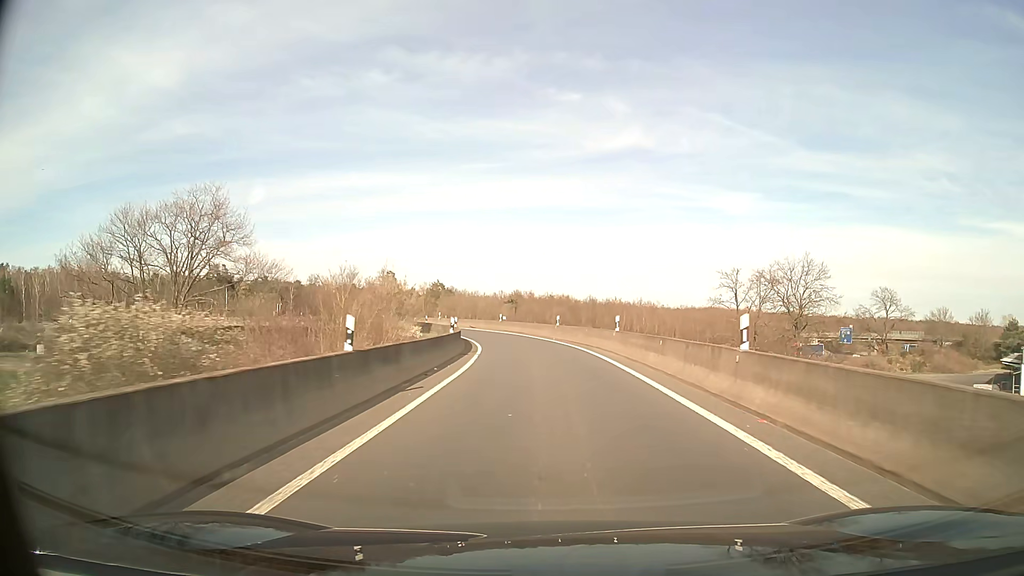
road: motorway_link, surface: asphalt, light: Day
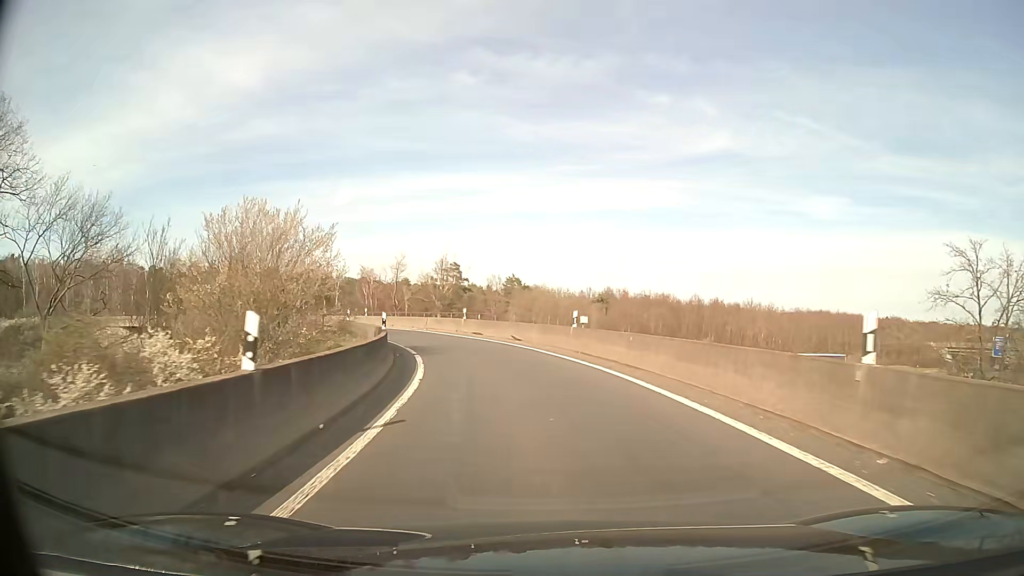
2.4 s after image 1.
(-1.3, +34.5) m; -8°
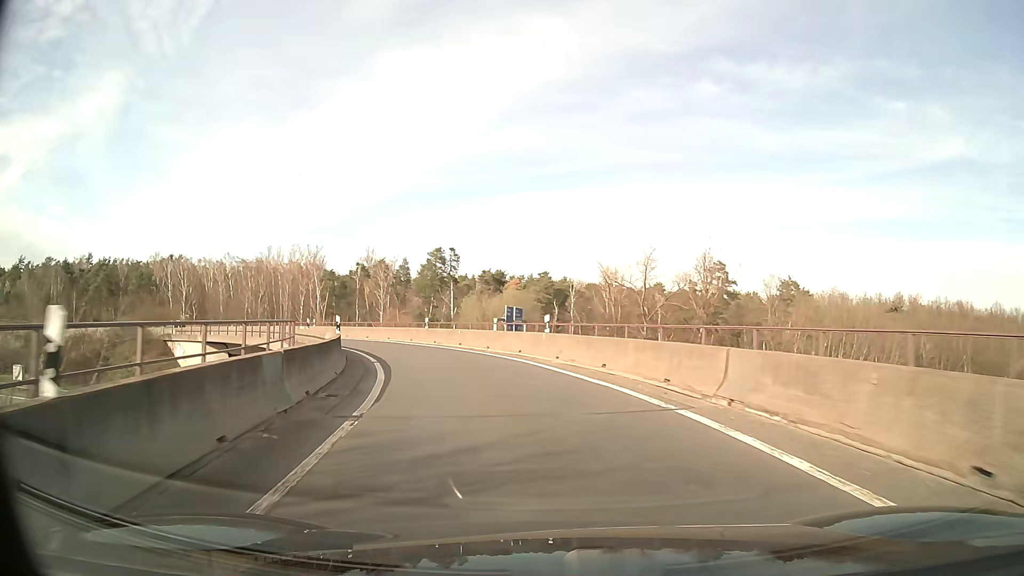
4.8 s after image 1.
(-5.8, +33.2) m; -21°
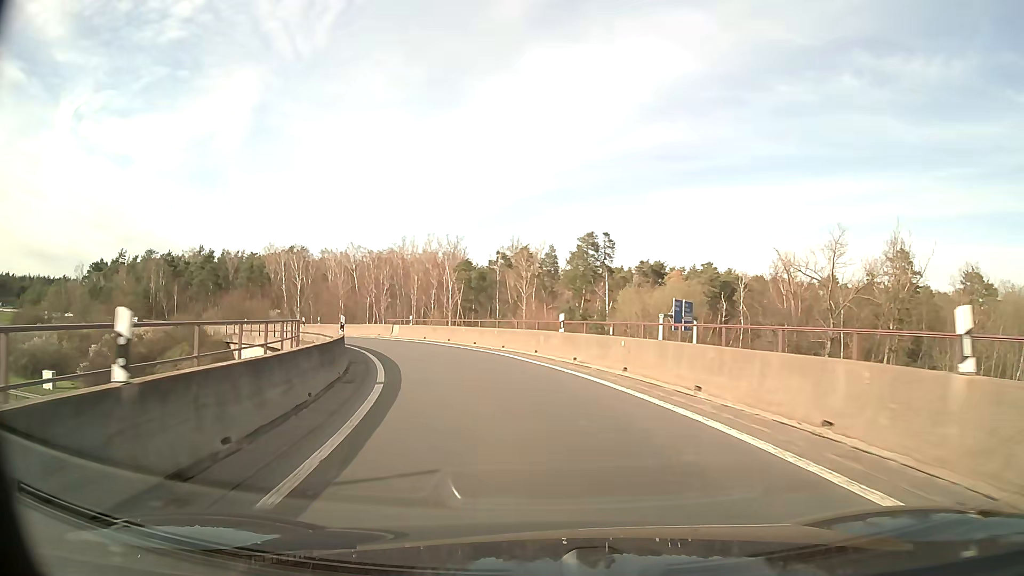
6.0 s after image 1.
(-1.9, +16.5) m; -13°
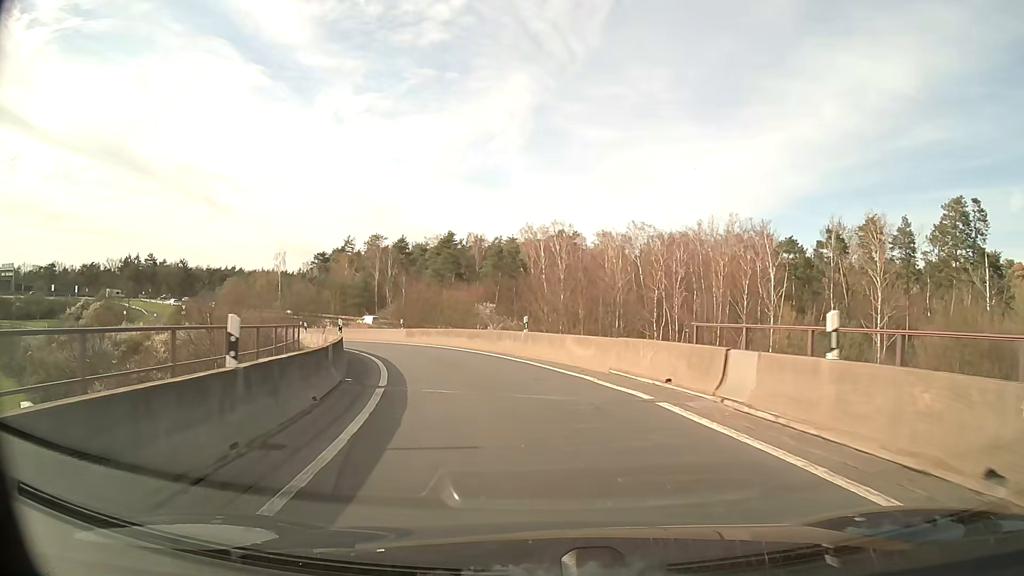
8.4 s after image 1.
(-7.3, +32.2) m; -25°
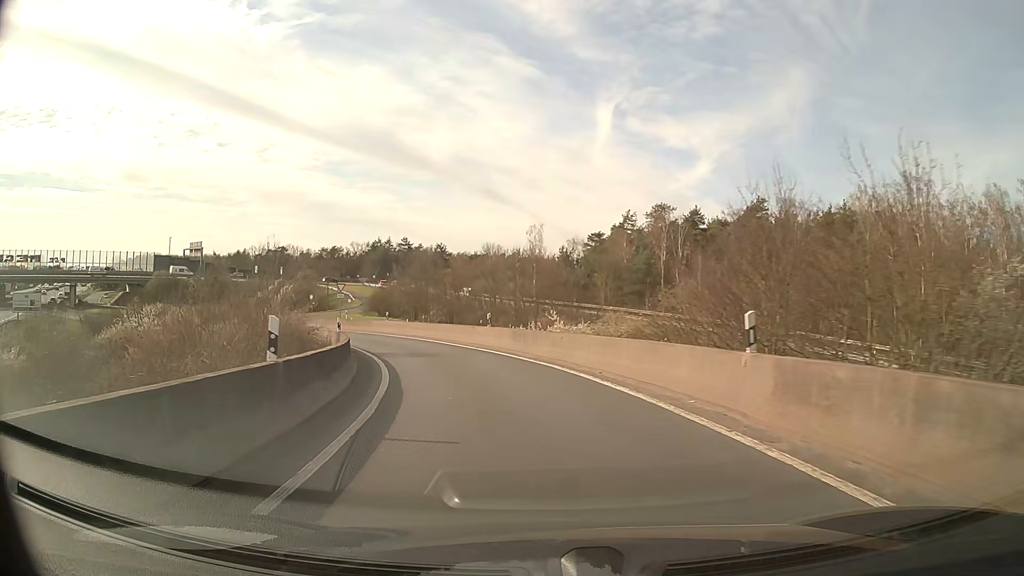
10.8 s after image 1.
(-6.9, +31.7) m; -25°
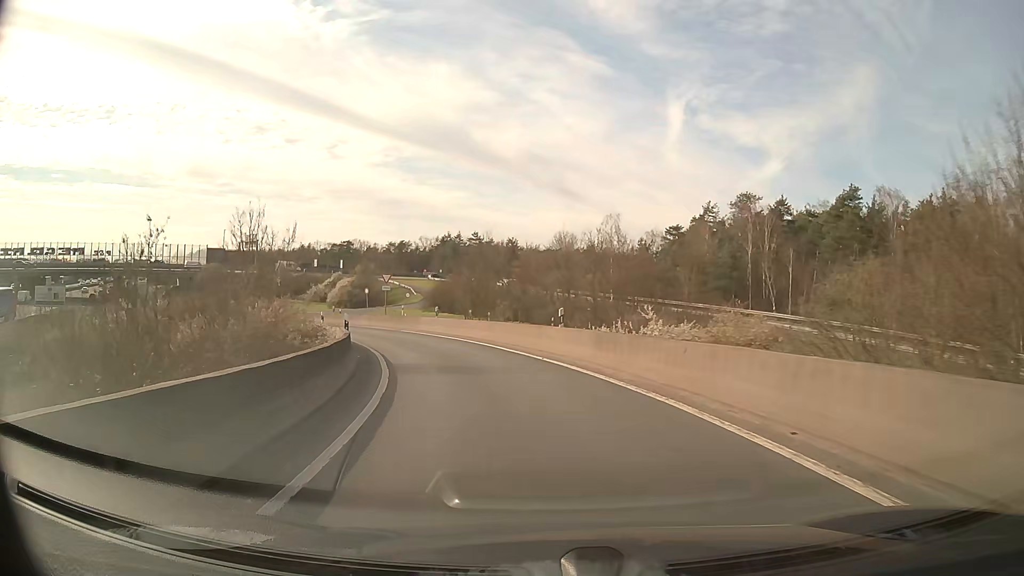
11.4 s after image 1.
(-0.4, +8.2) m; -6°
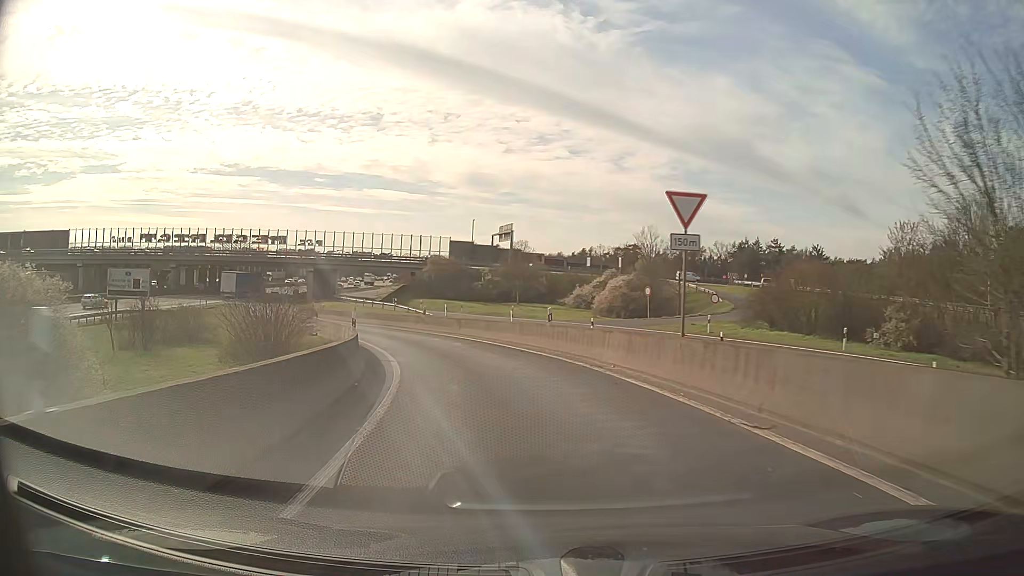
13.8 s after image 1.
(-7.0, +32.1) m; -25°
(-1, +10) (-3, +20) (-6, +29) (-10, +38) (-15, +47) (-21, +55) (-26, +64) (-31, +73) (-35, +82) (-39, +91) m
